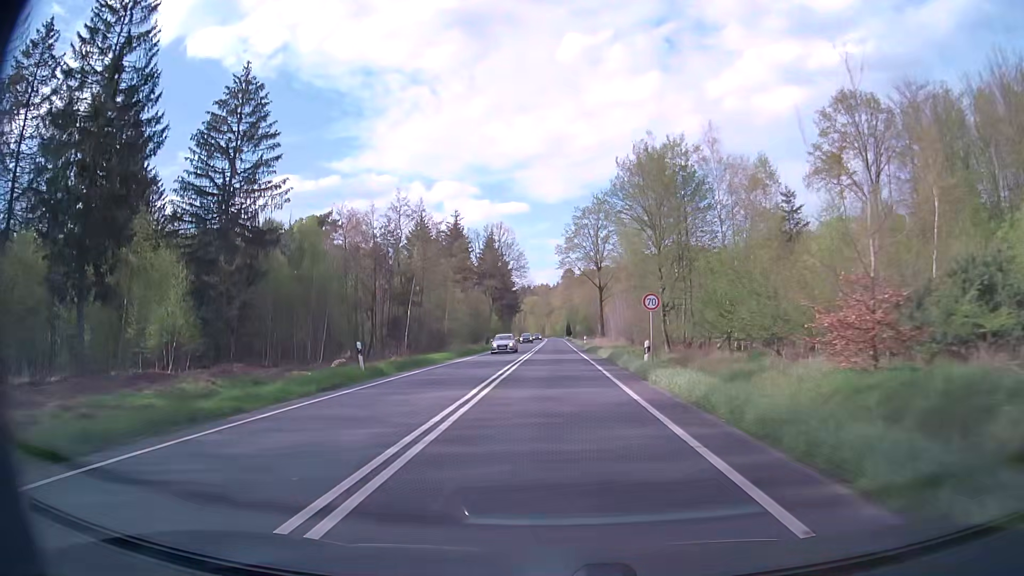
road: primary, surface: asphalt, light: Day
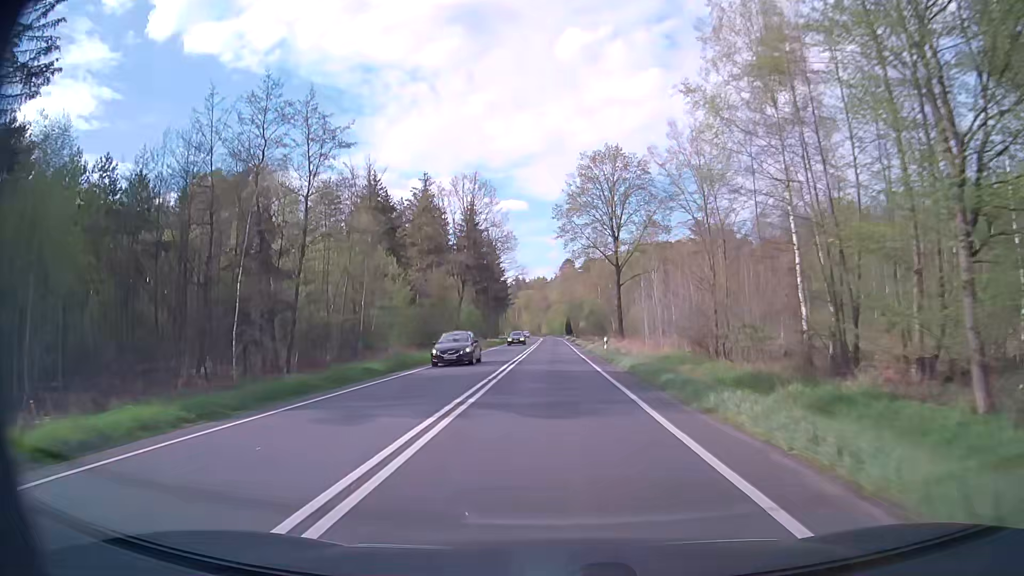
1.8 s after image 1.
(-0.1, +32.2) m; 0°
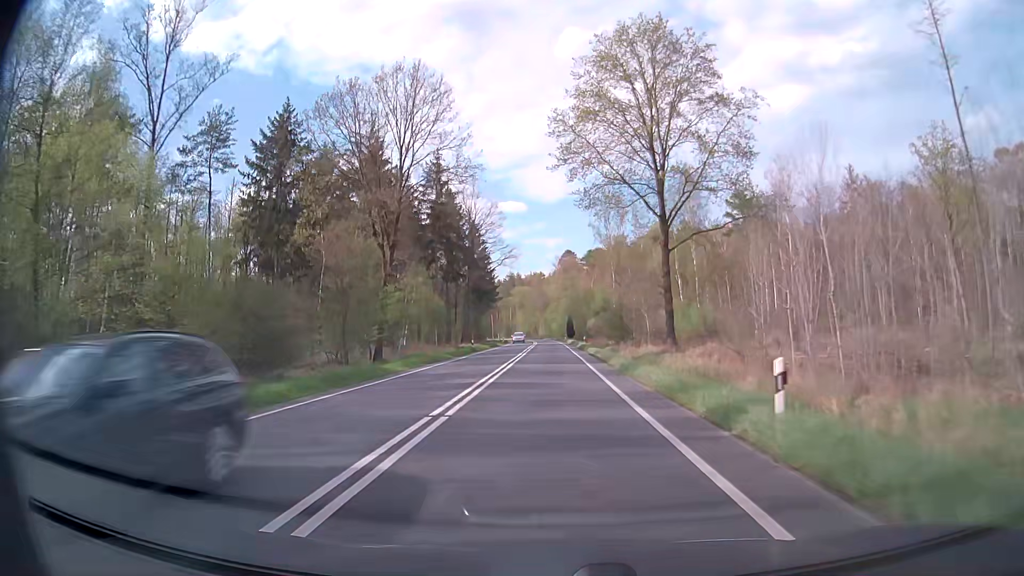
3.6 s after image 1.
(0.0, +32.2) m; 0°
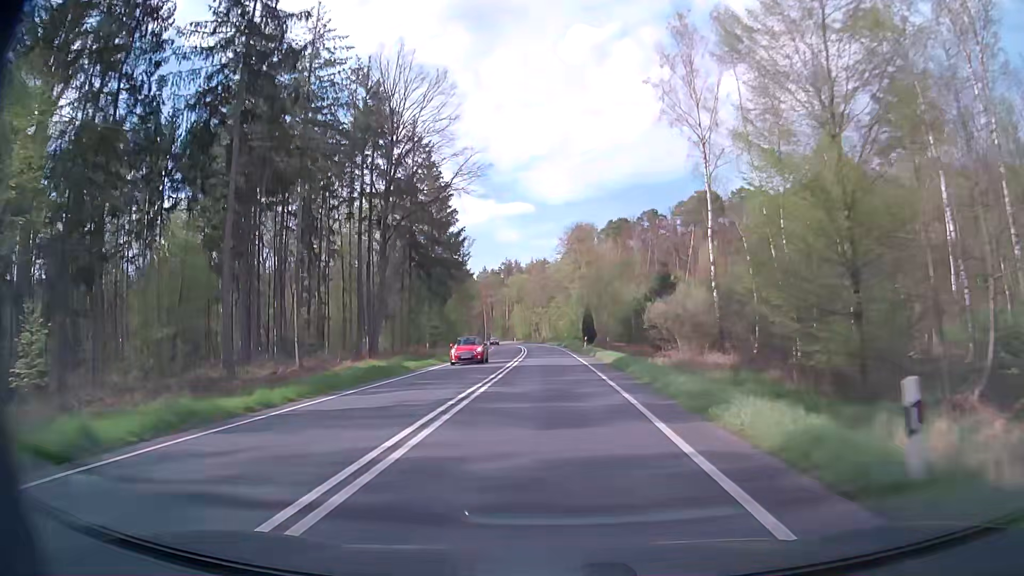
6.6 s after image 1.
(0.0, +53.8) m; 0°
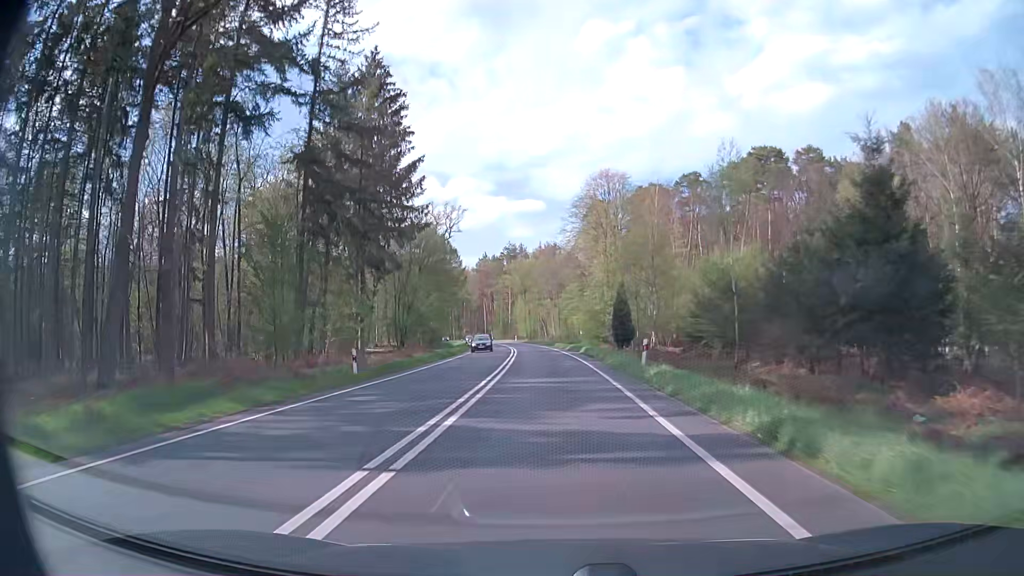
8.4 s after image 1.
(-0.2, +32.2) m; -1°
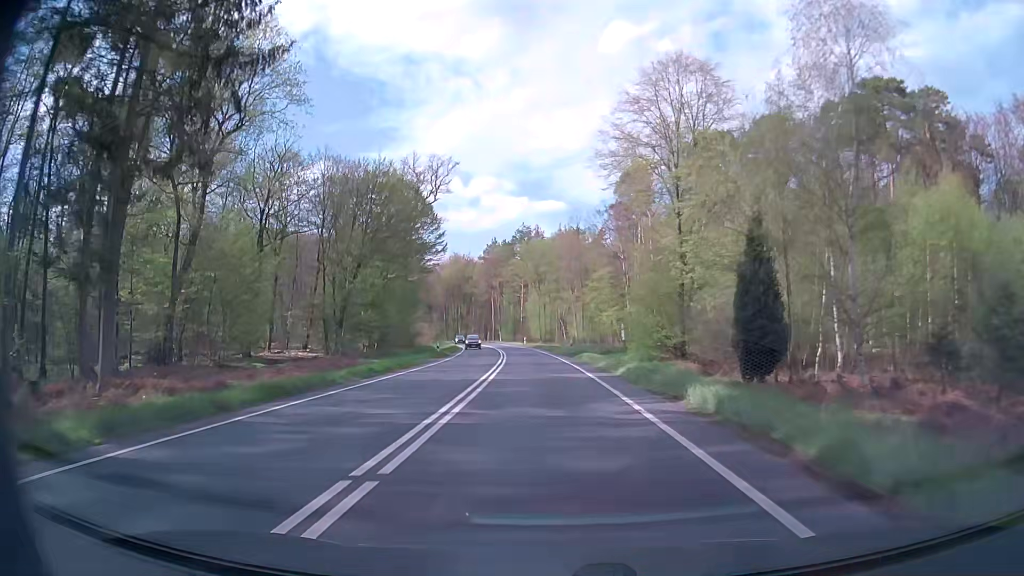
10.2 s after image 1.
(-0.4, +32.2) m; -2°
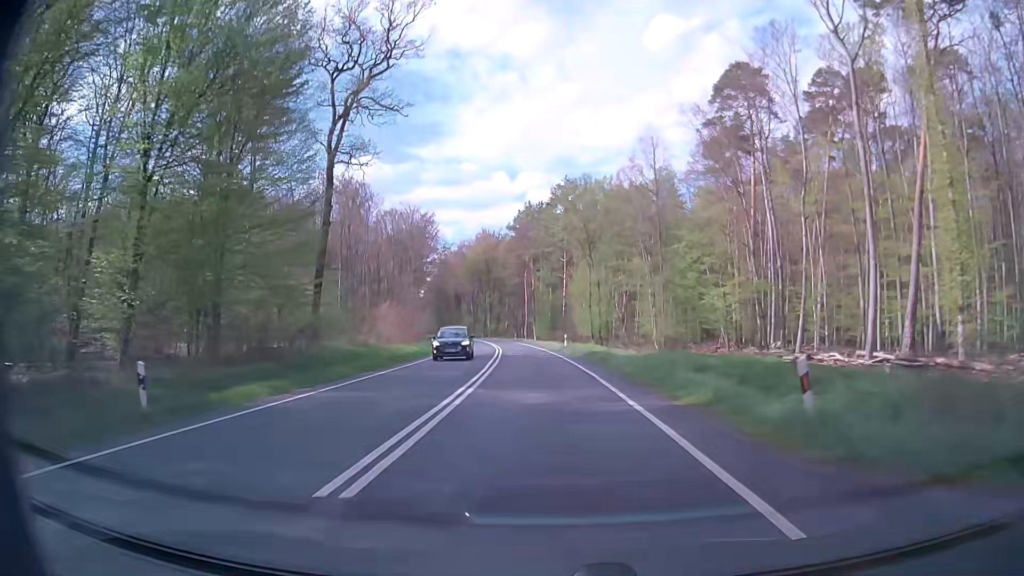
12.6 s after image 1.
(-1.3, +43.0) m; -4°
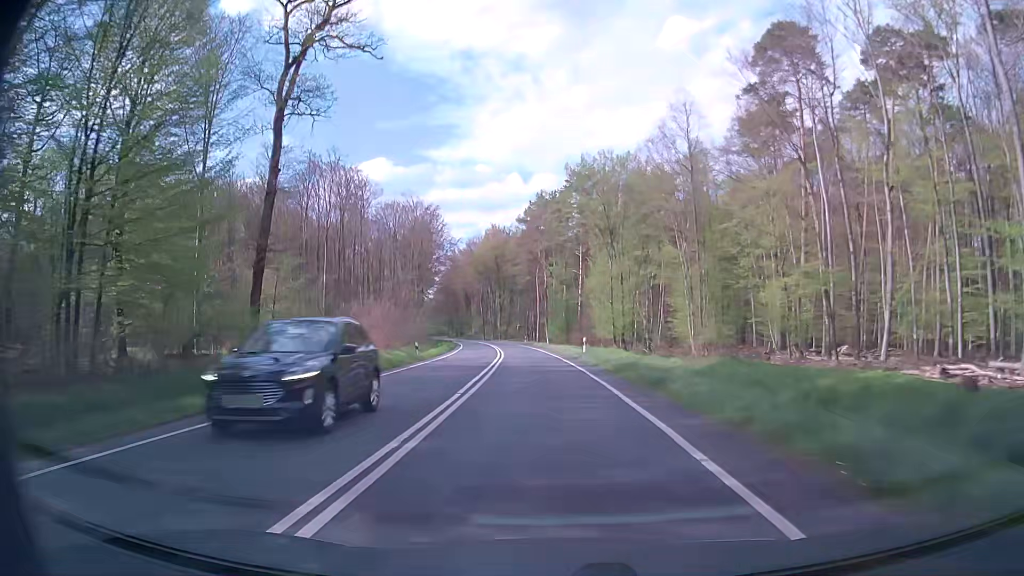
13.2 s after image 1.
(-0.1, +10.8) m; -1°
(0, +10) (0, +20) (-1, +30) (-1, +40) (-2, +50) (-3, +60) (-4, +70) (-5, +80) (-7, +90) (-8, +100) m
